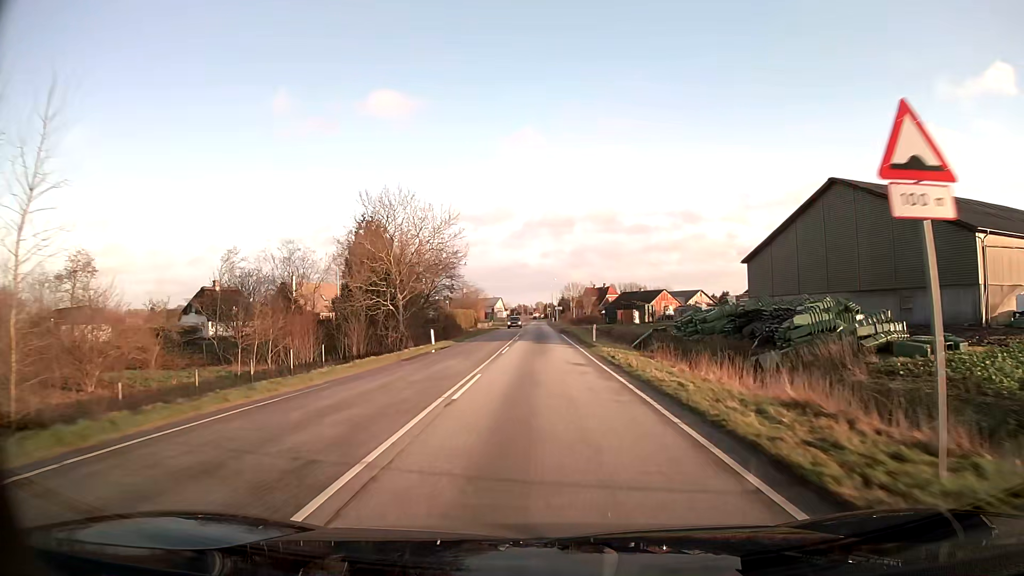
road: secondary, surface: asphalt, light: Day
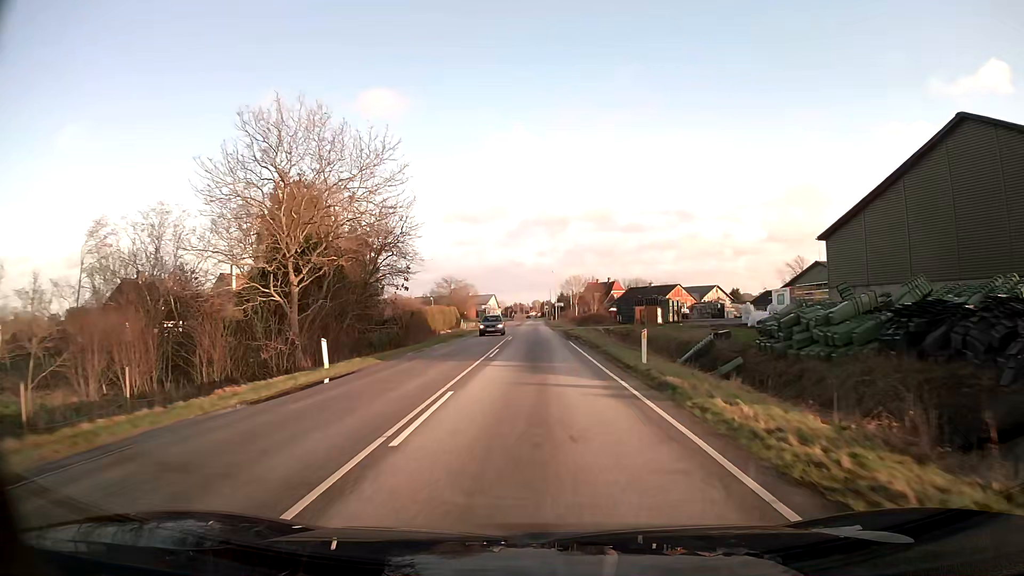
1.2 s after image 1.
(+0.1, +19.2) m; 0°
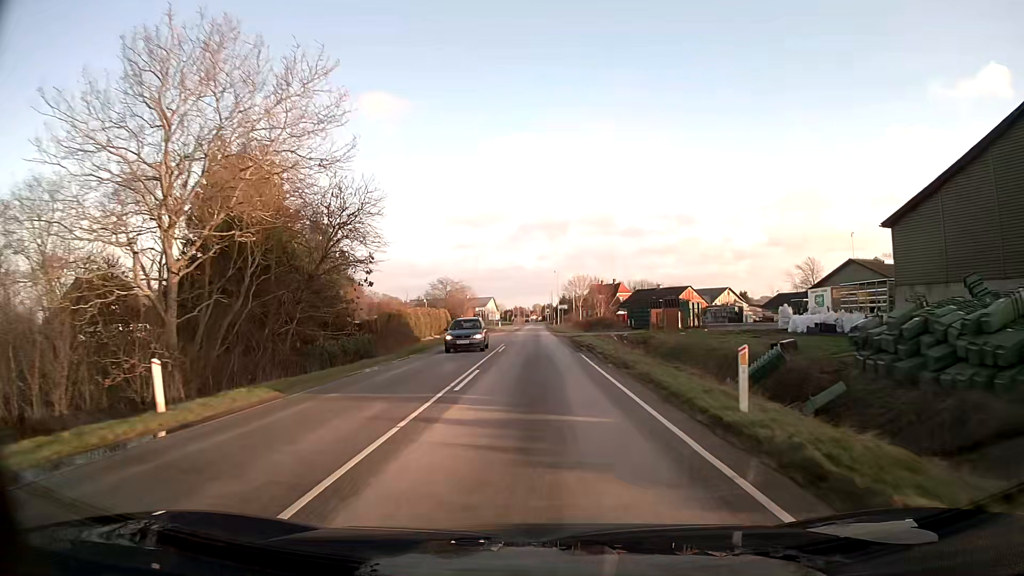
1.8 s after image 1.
(0.0, +9.3) m; 0°
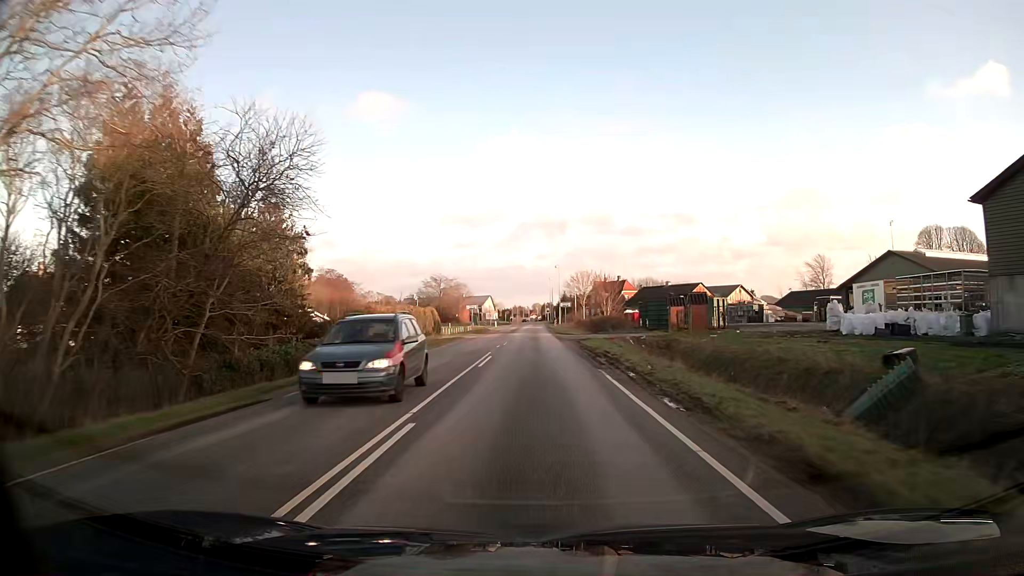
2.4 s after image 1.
(0.0, +9.2) m; 0°
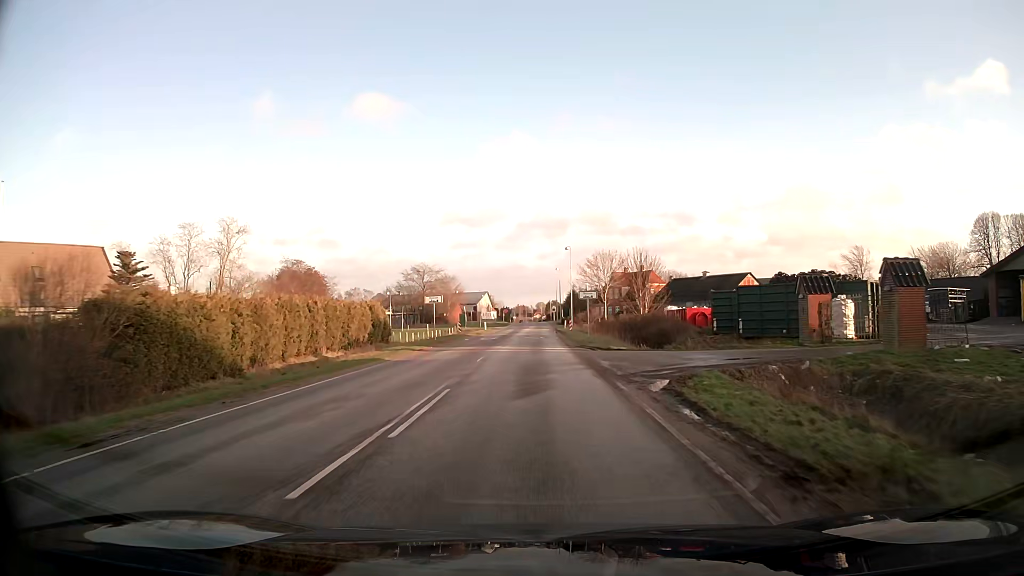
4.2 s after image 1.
(0.0, +26.1) m; 0°
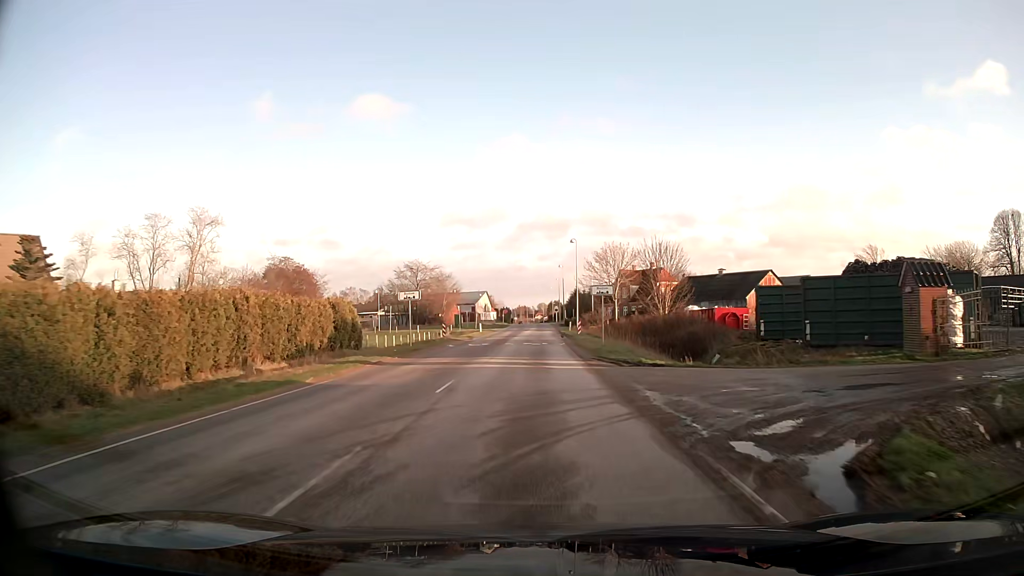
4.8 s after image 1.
(0.0, +8.1) m; 0°
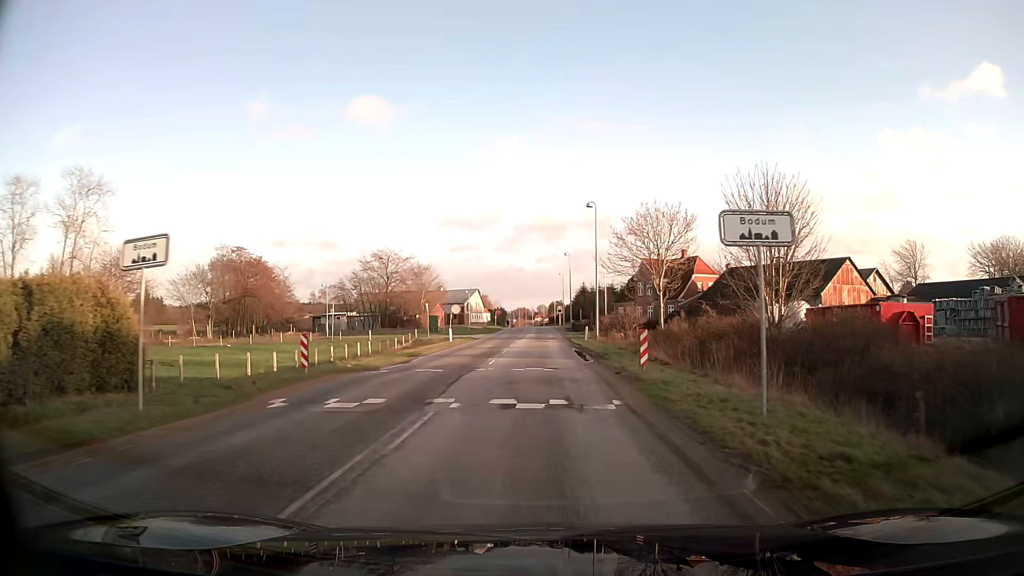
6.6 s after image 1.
(0.0, +22.8) m; 0°
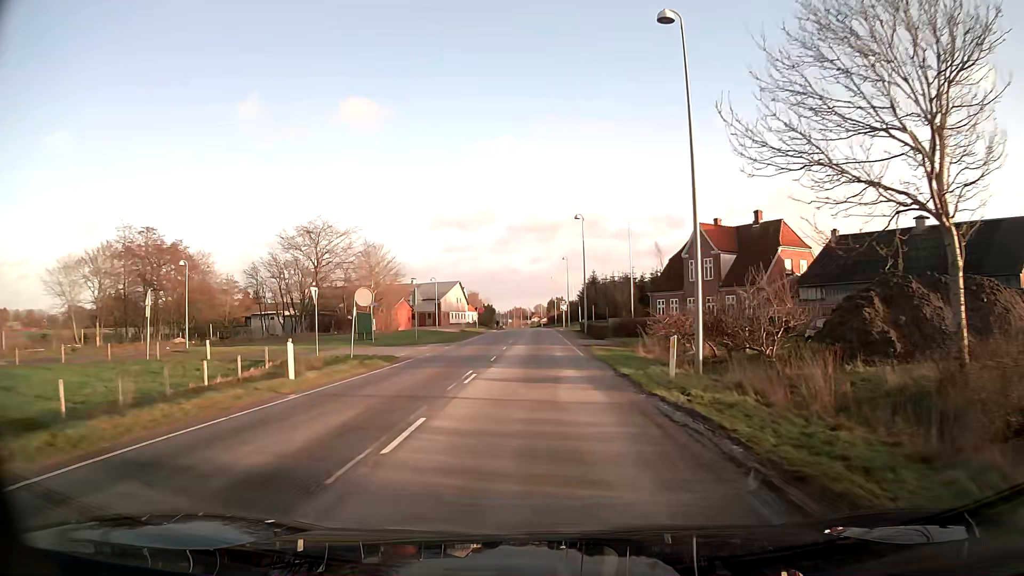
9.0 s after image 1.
(+0.1, +29.0) m; 0°
(0, +10) (0, +20) (0, +30) (0, +40) (0, +50) (0, +60) (0, +70) (0, +80) (0, +90) (0, +100) m
